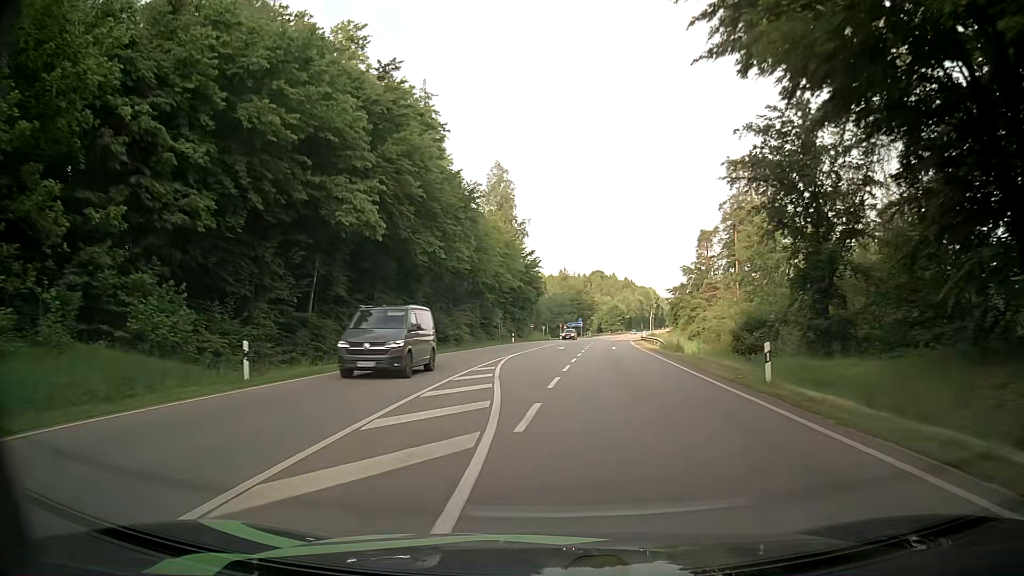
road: secondary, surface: asphalt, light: Day
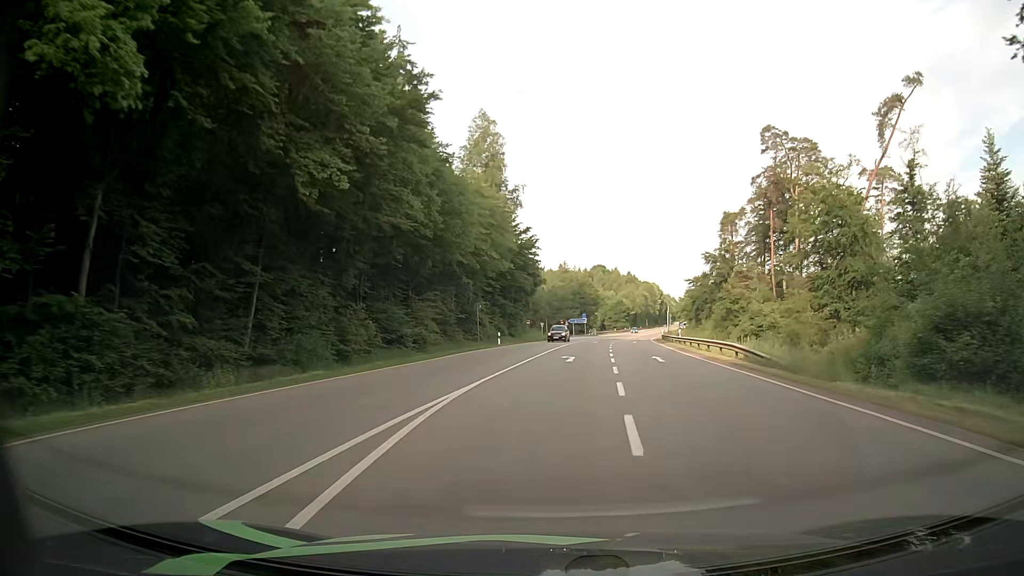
(-0.1, +19.4) m; 0°
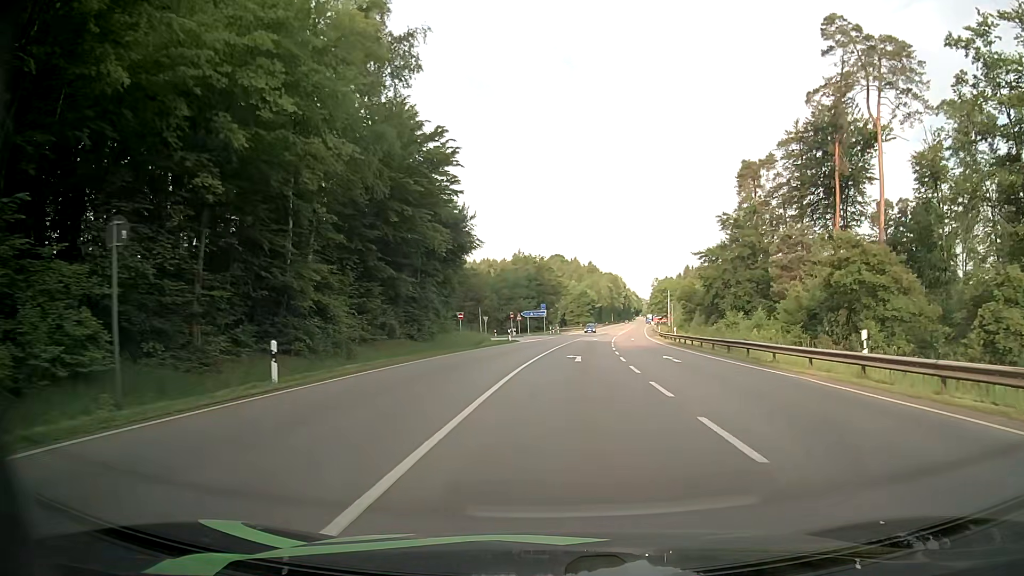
(+1.1, +36.3) m; +3°
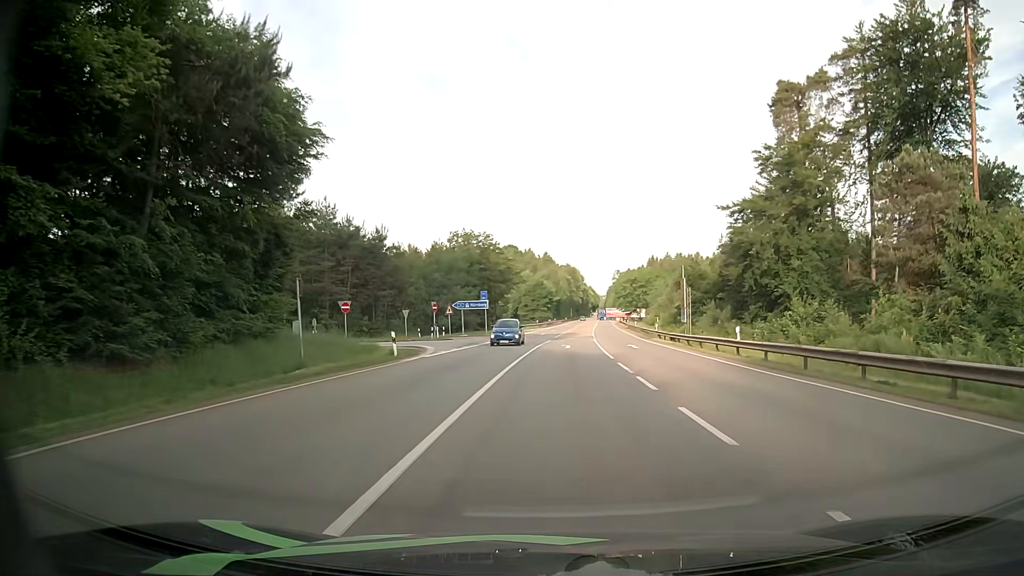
(+1.1, +28.8) m; +4°
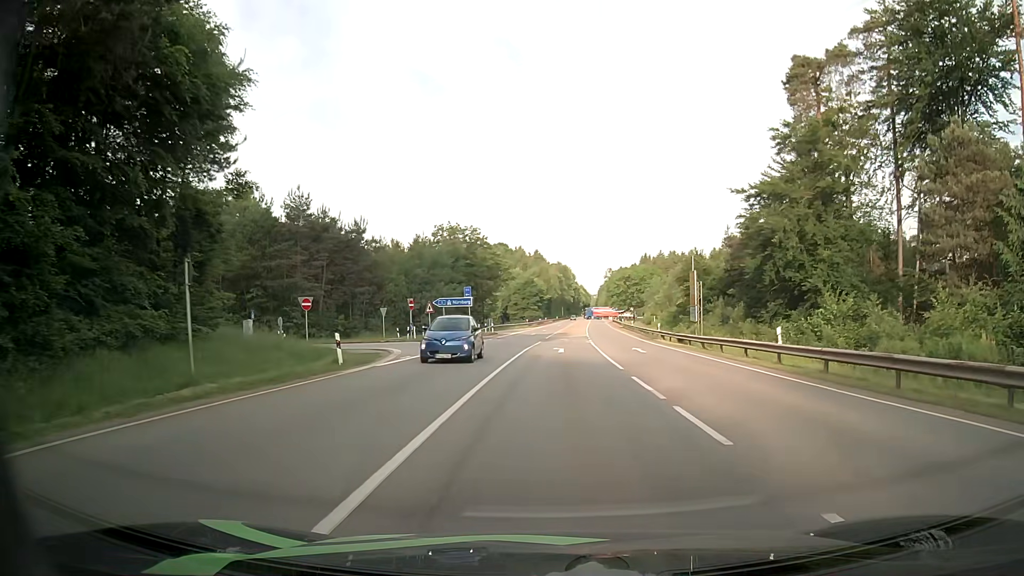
(0.0, +6.0) m; +1°
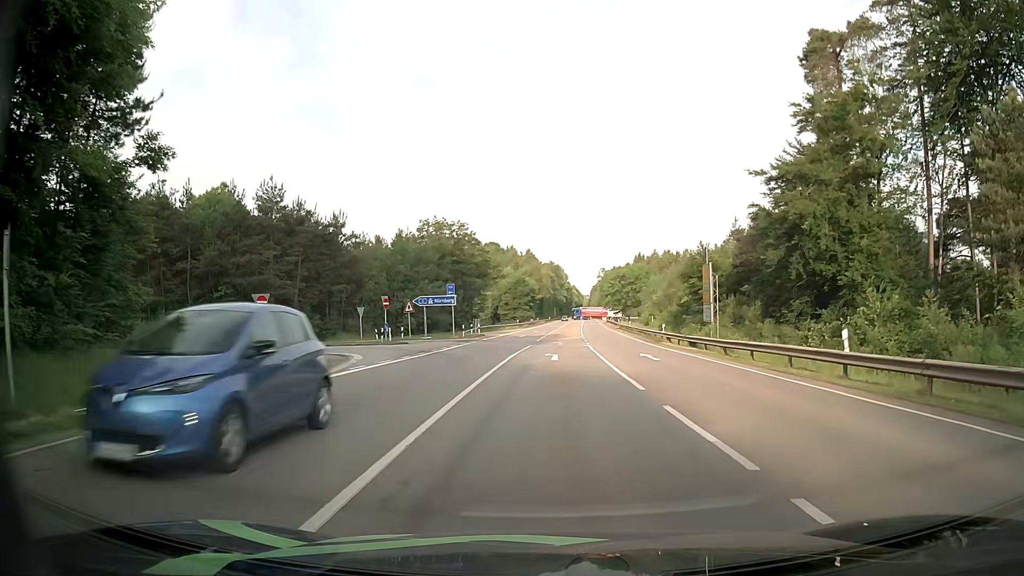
(0.0, +5.5) m; 0°
